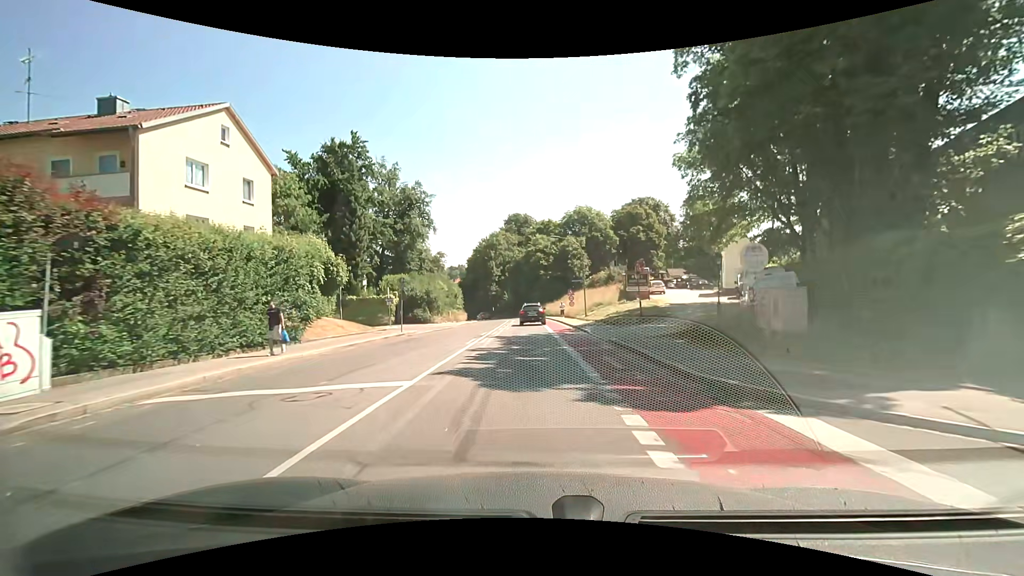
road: secondary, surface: asphalt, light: Day
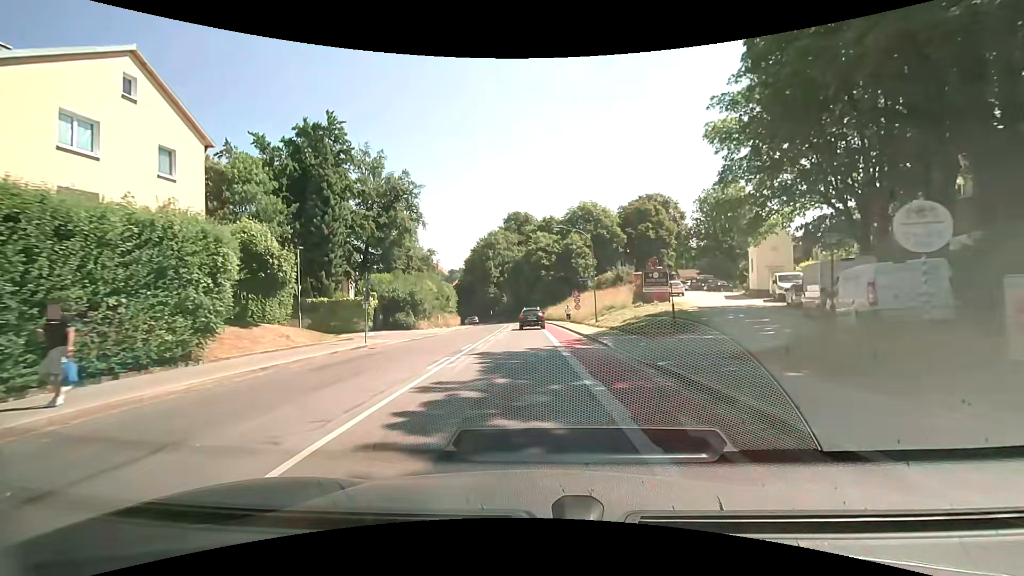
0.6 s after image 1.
(-0.1, +6.7) m; -1°
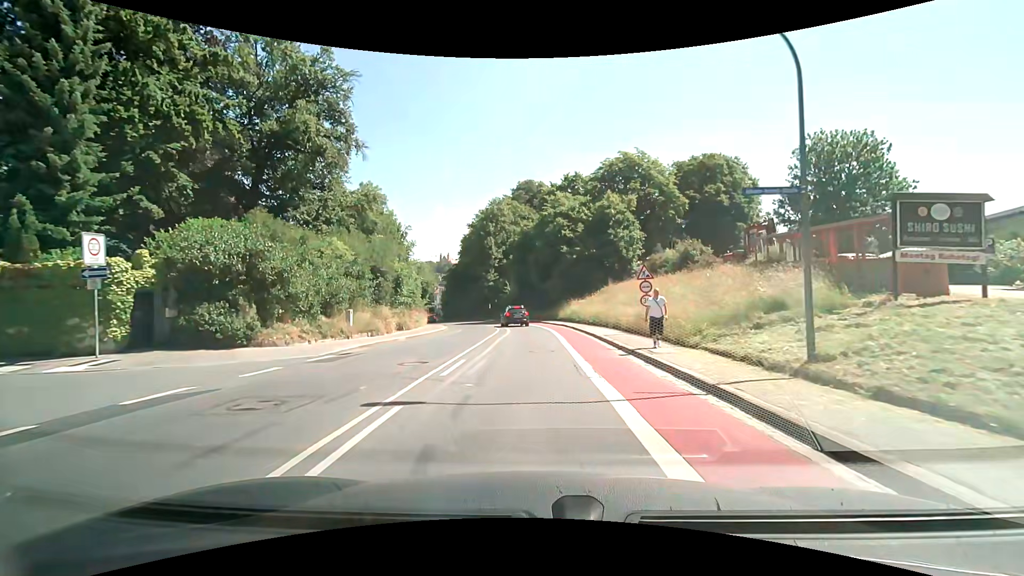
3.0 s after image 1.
(-0.5, +25.9) m; -2°
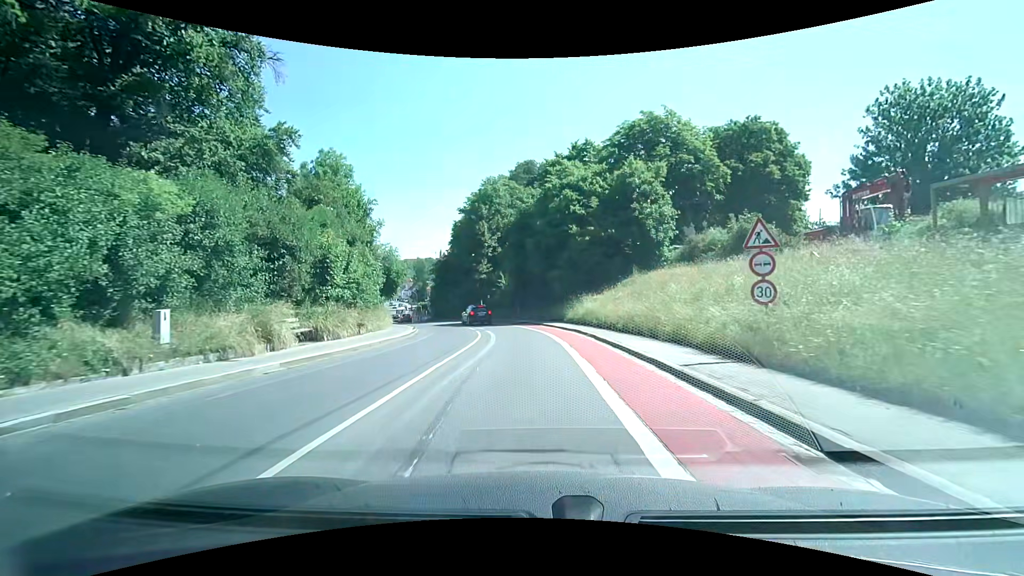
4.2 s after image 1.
(+0.1, +11.6) m; 0°
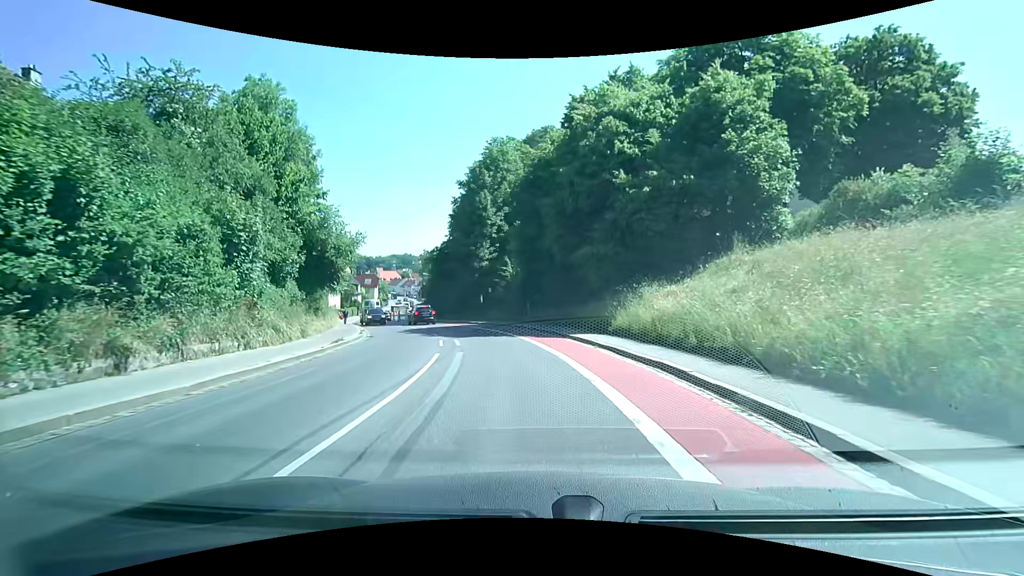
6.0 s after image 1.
(-0.1, +15.4) m; -1°
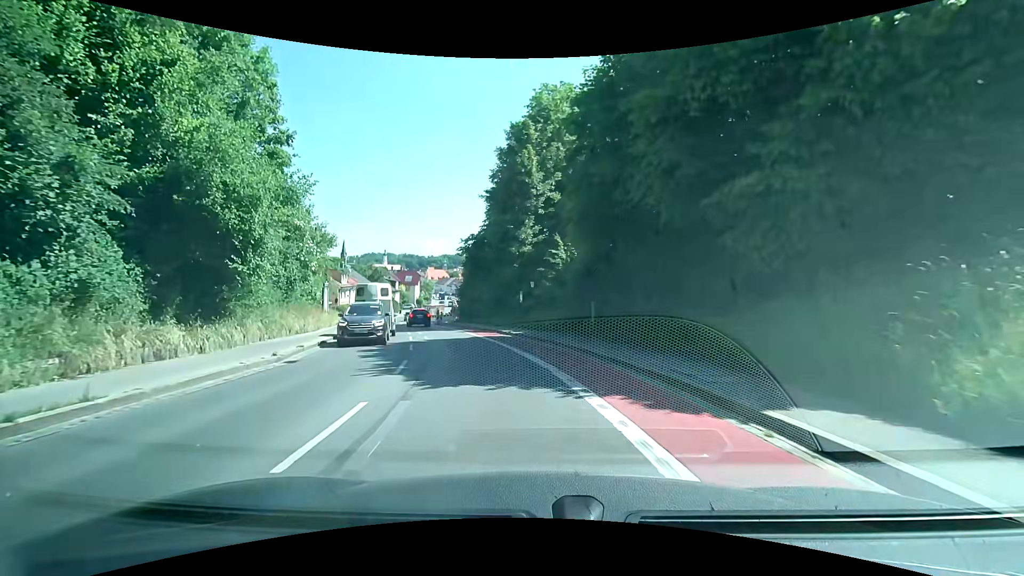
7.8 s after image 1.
(-0.6, +13.4) m; -6°
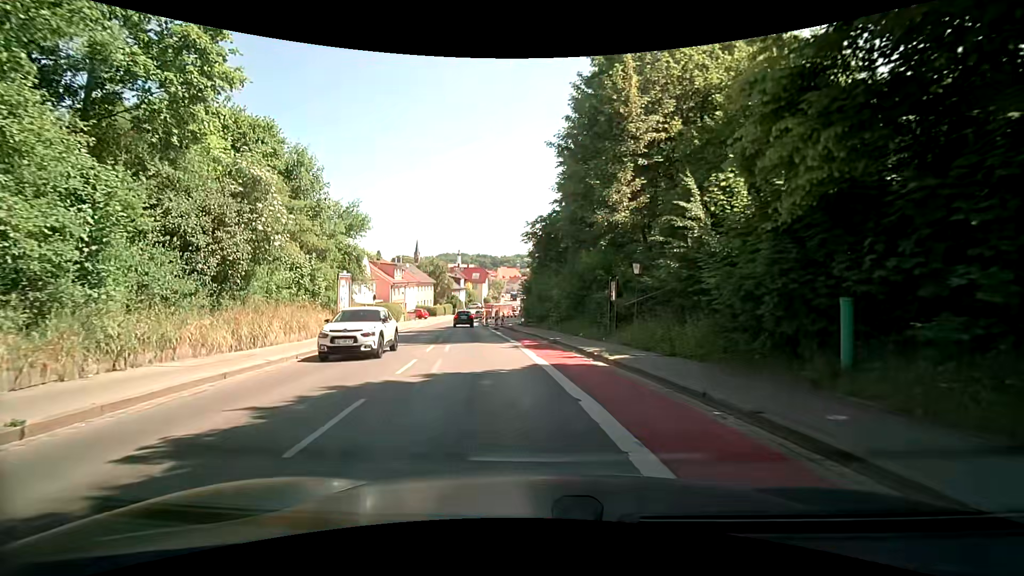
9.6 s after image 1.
(-0.8, +11.9) m; -8°
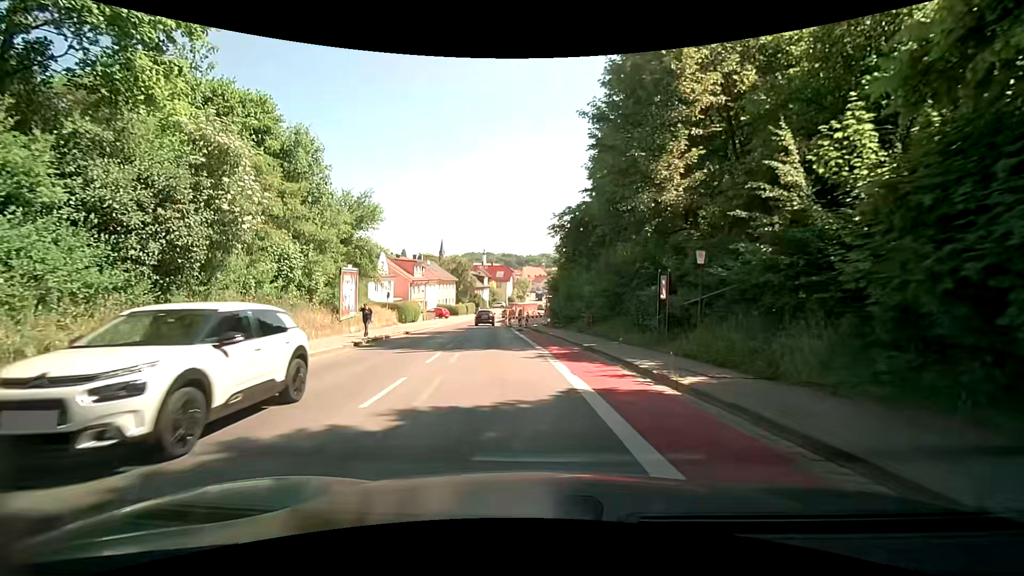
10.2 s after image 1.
(-0.1, +3.8) m; -3°
(0, +10) (-1, +20) (-2, +30) (-3, +40) (-4, +50) (-5, +60) (-5, +70) (-4, +80) (-3, +90) (-2, +100) m
